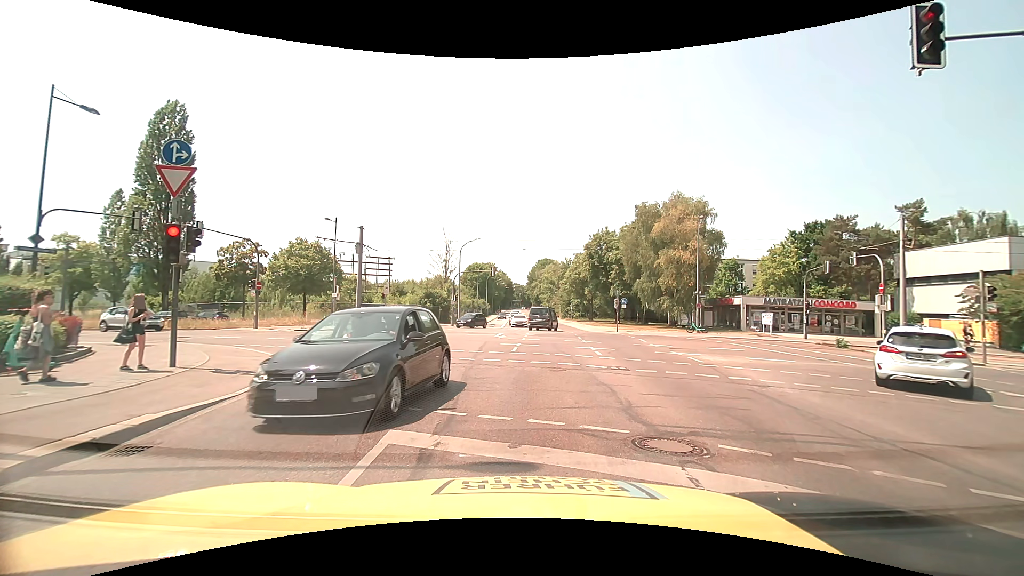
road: secondary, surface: asphalt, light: Day
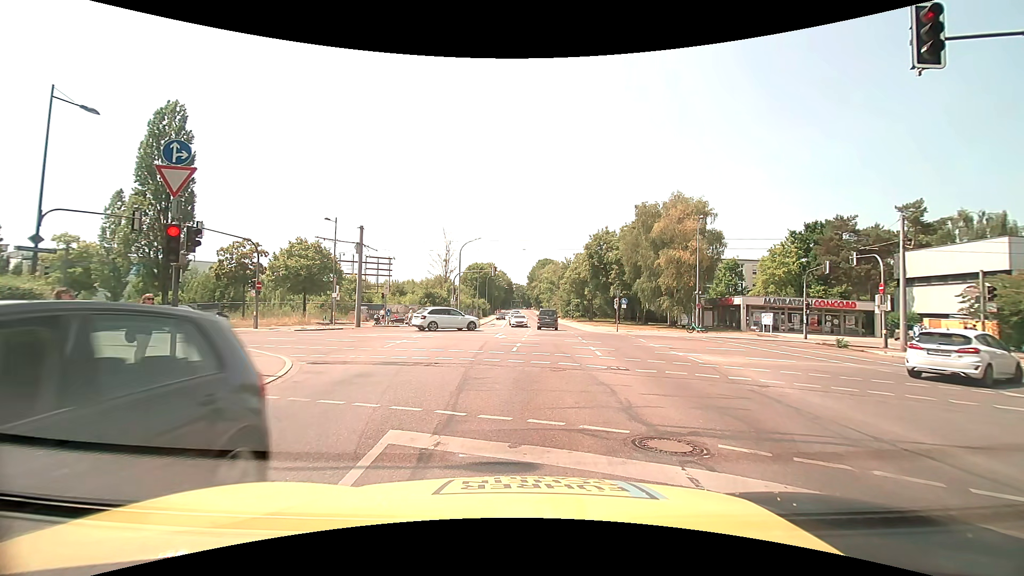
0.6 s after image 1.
(0.0, 0.0) m; 0°
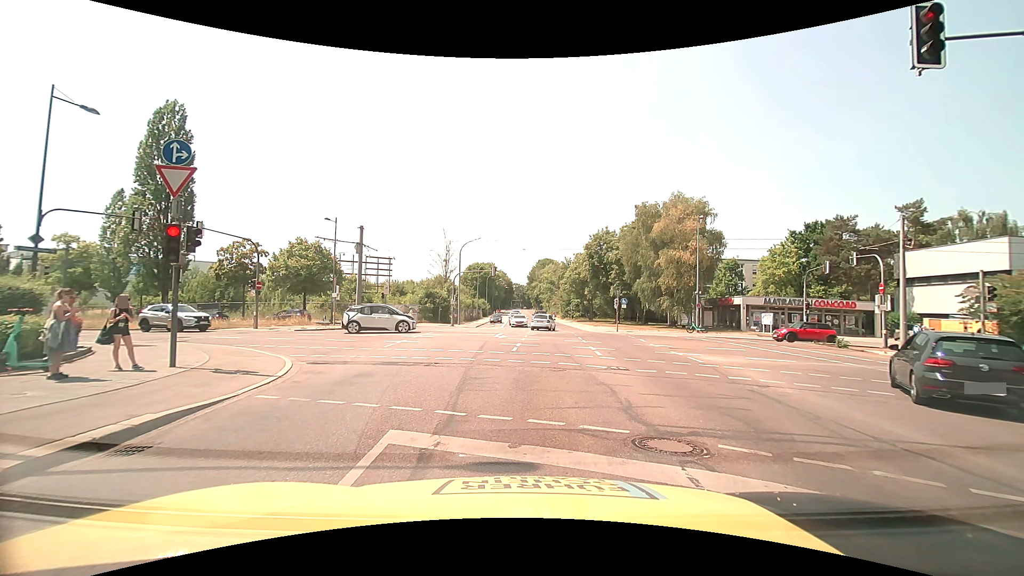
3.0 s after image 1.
(0.0, 0.0) m; 0°
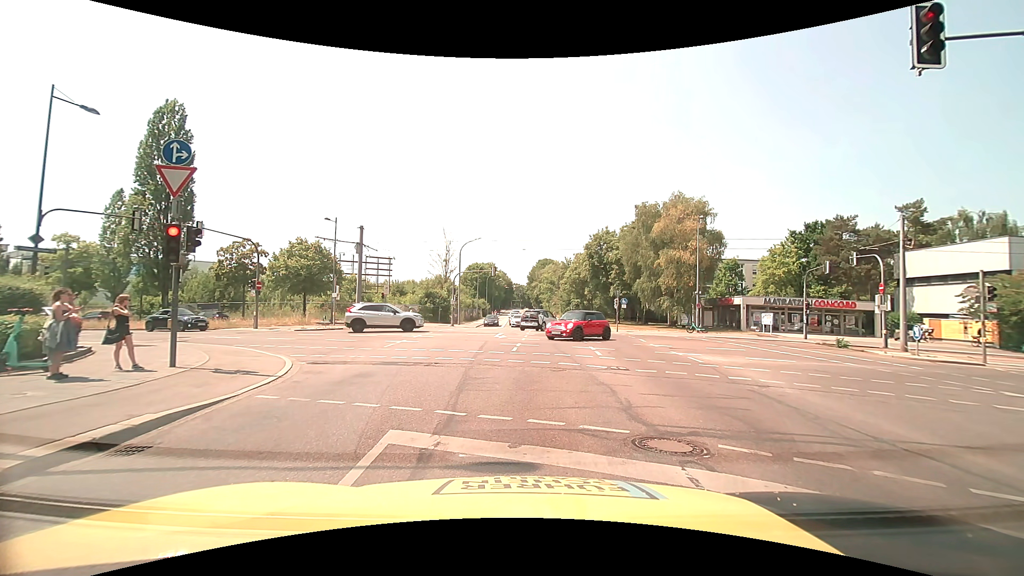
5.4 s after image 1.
(0.0, 0.0) m; 0°
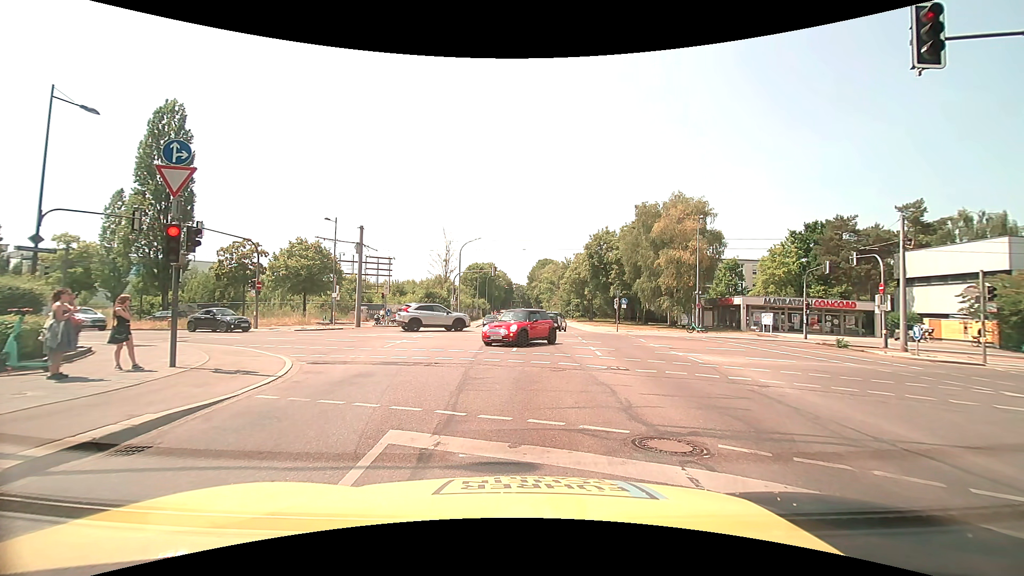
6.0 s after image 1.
(0.0, 0.0) m; 0°
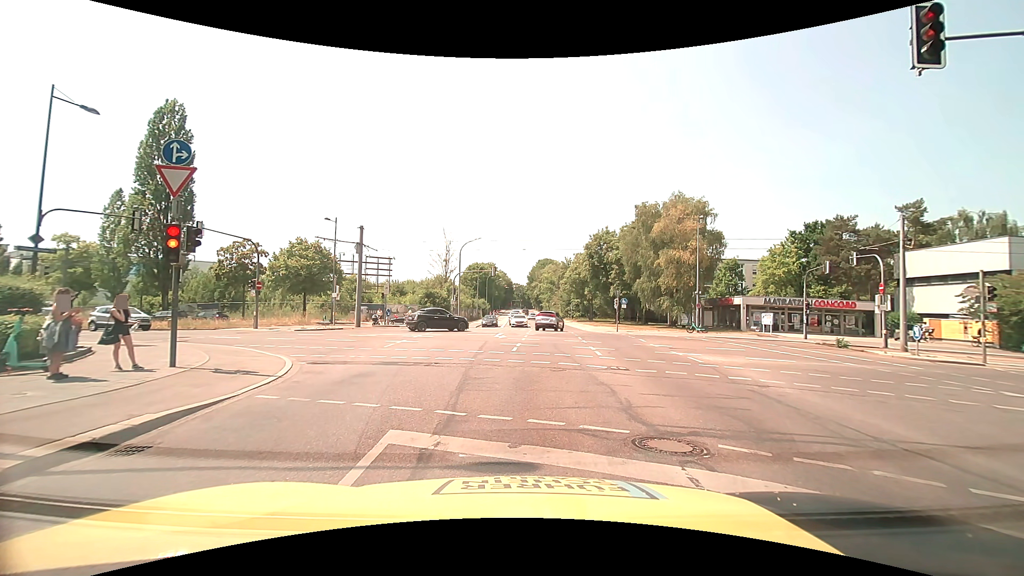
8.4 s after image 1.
(0.0, 0.0) m; 0°
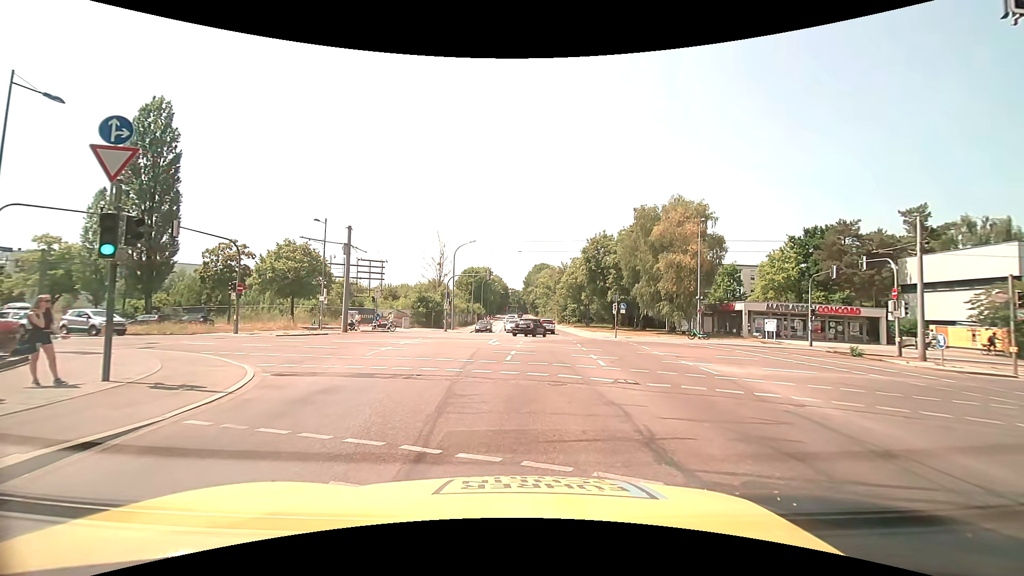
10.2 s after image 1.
(0.0, +1.8) m; +2°
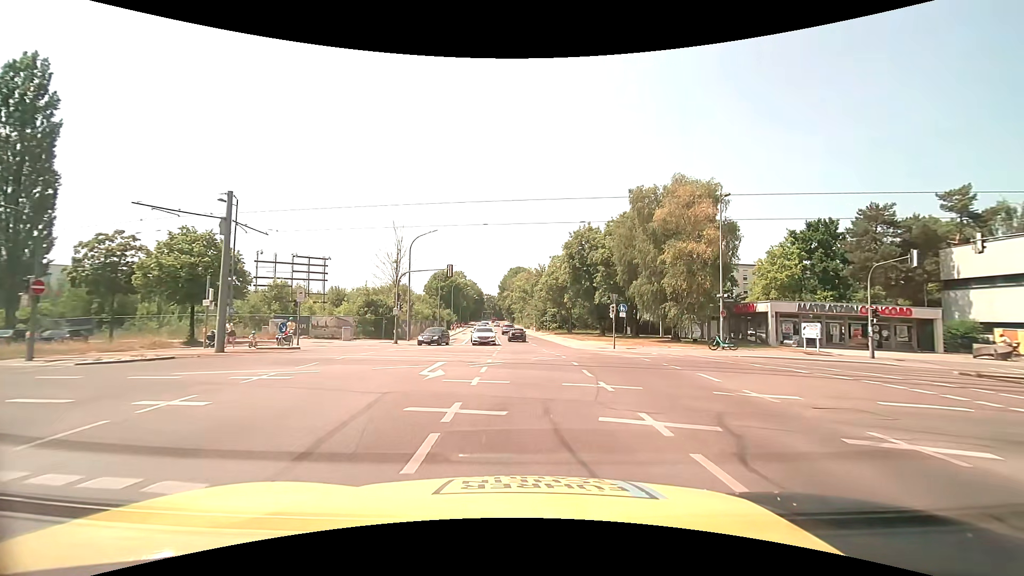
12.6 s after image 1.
(+0.3, +11.4) m; +2°
(0, +10) (0, +20) (0, +30) (0, +40) (0, +50) (-1, +60) (-1, +70) (-2, +80) (-3, +90) (-3, +100) m
